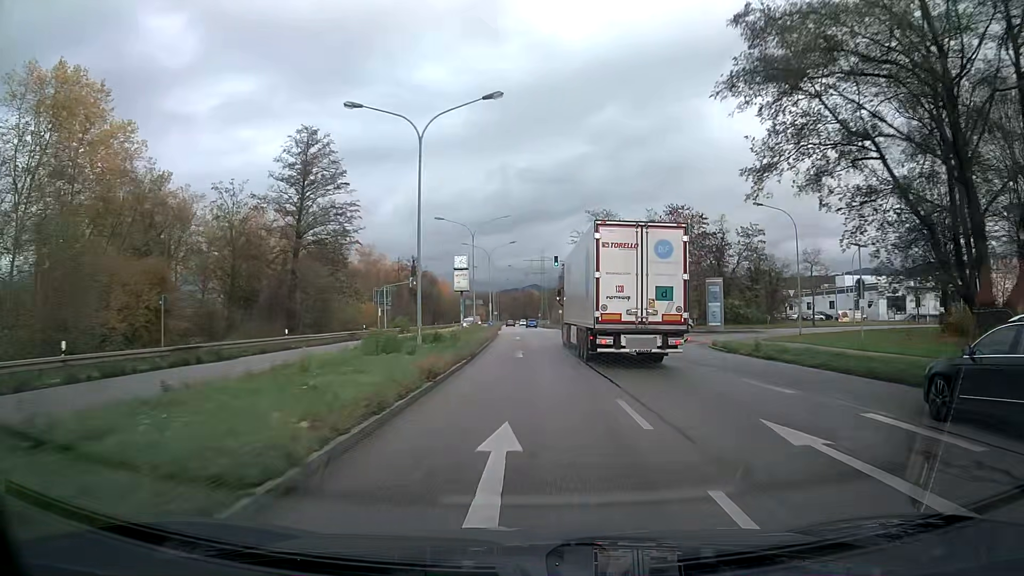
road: primary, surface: asphalt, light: Day
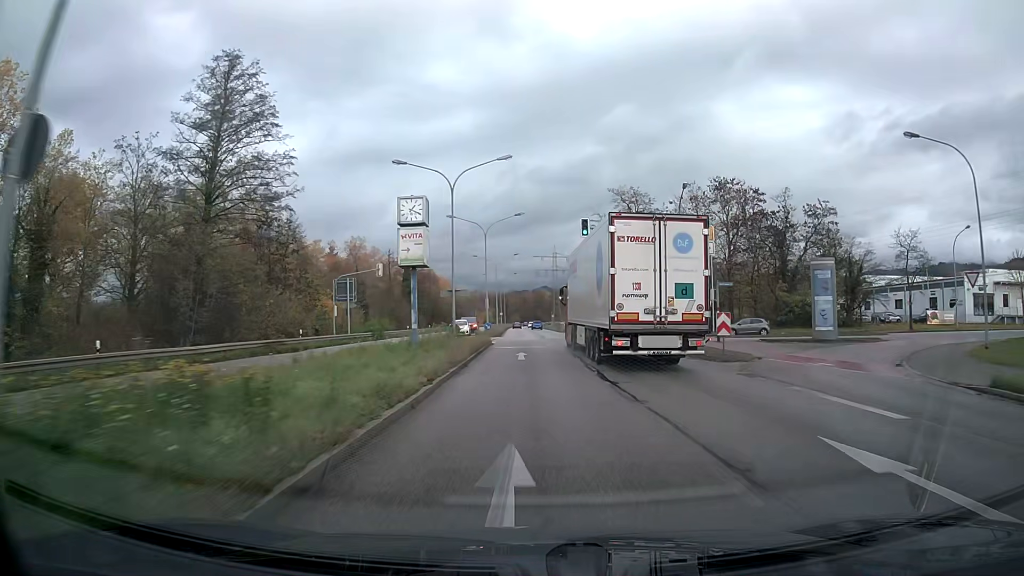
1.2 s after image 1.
(-0.2, +21.2) m; -1°
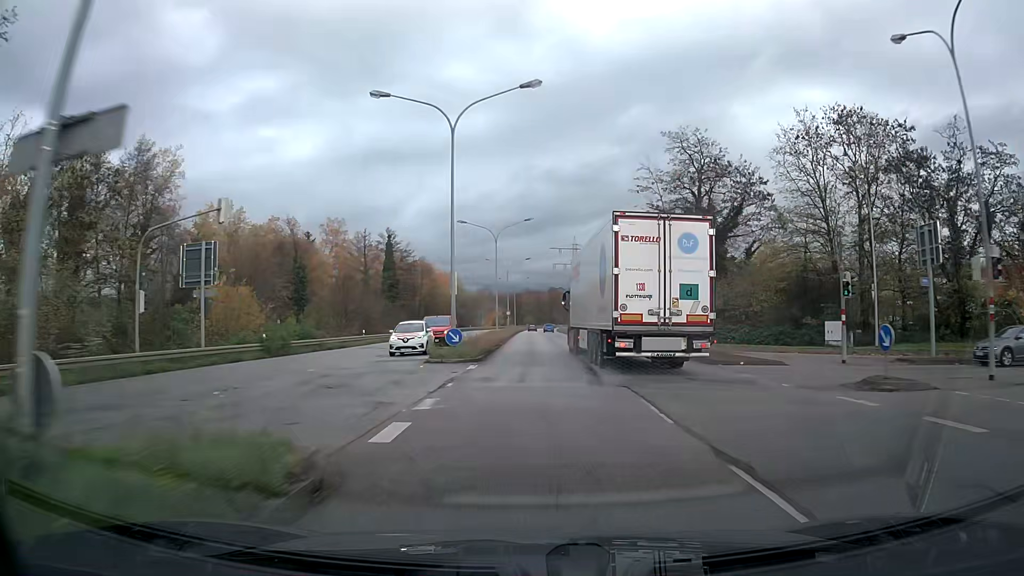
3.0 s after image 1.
(-0.3, +31.3) m; -1°
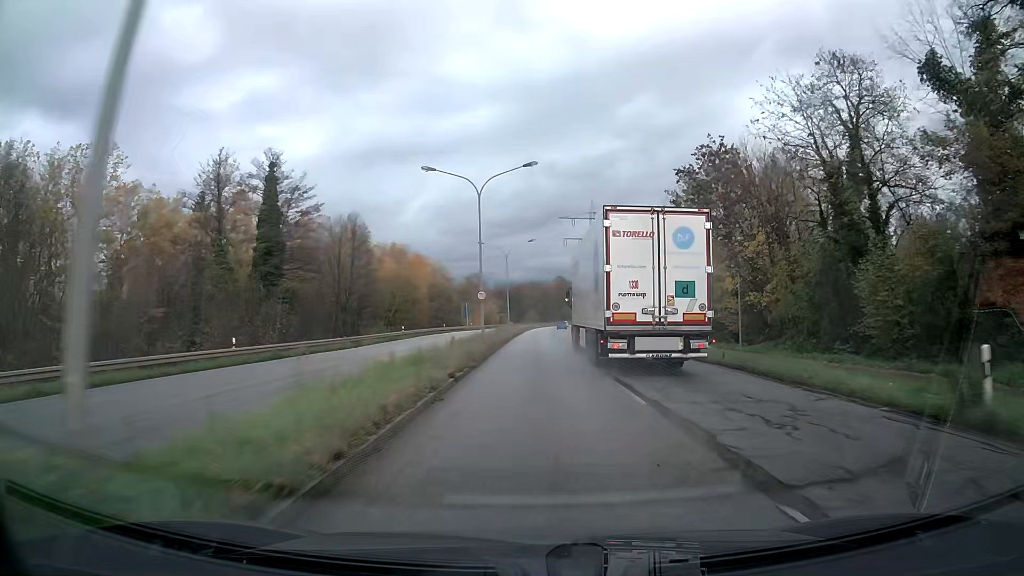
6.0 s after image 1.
(-0.1, +52.3) m; 0°
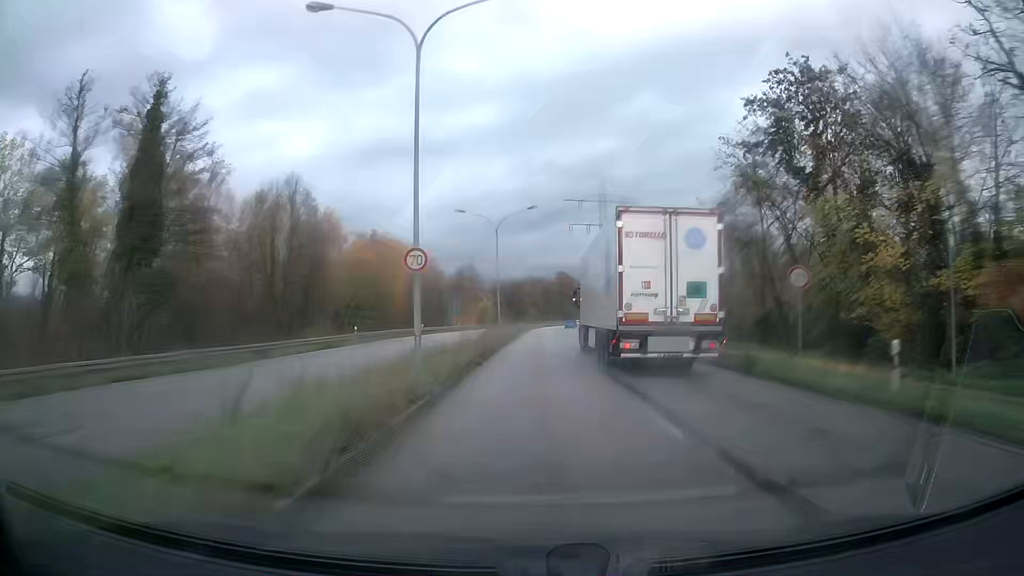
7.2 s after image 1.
(0.0, +20.6) m; 0°
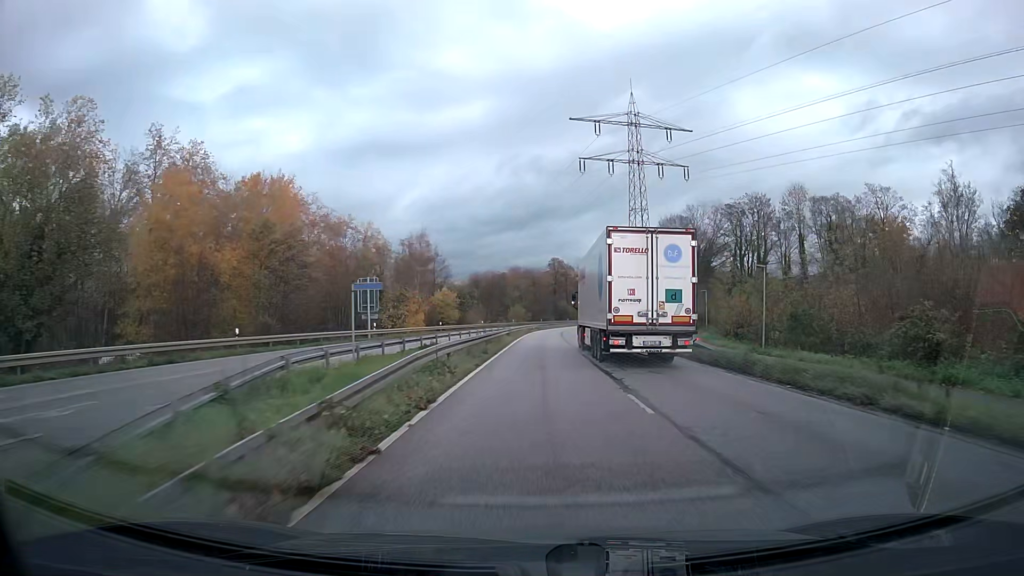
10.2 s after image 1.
(+0.4, +51.1) m; +1°
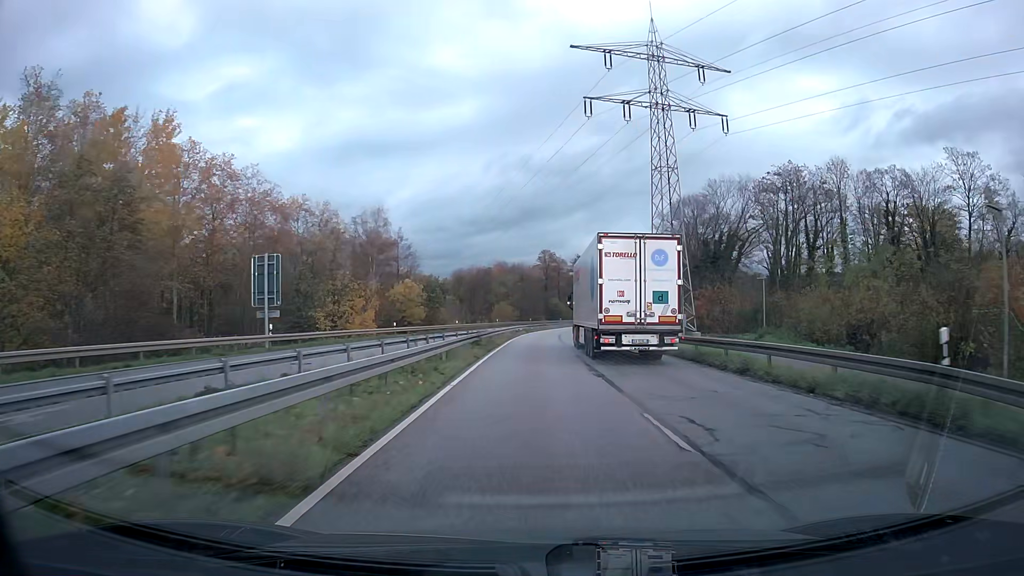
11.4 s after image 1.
(+0.2, +20.7) m; +1°
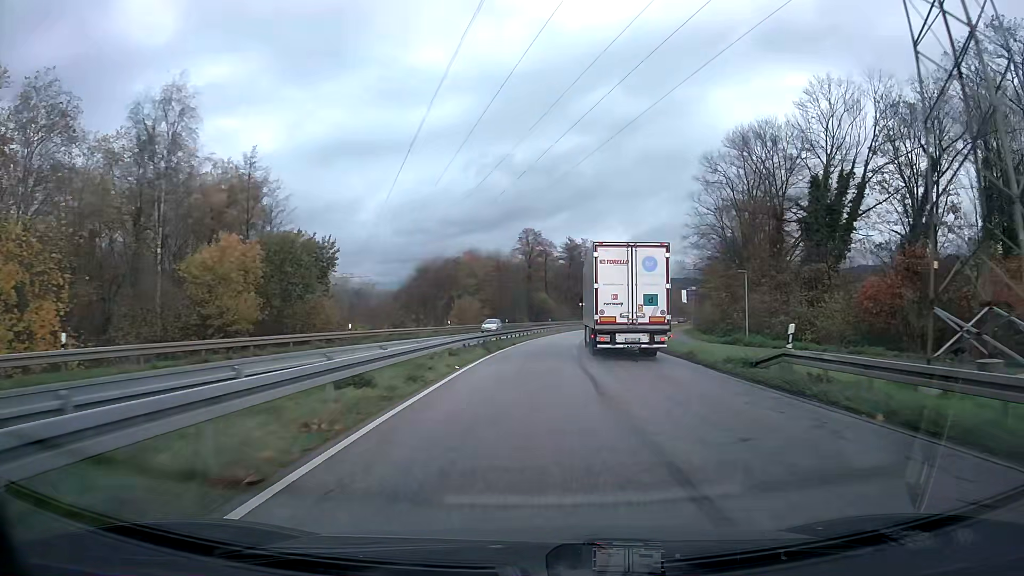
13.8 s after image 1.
(+0.6, +41.9) m; +2°
